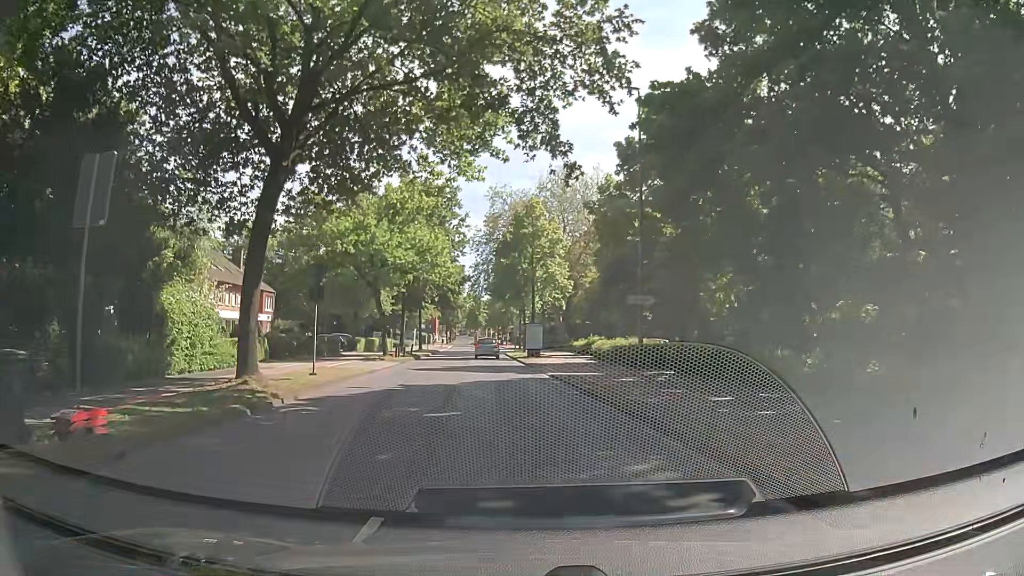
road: tertiary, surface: asphalt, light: Day
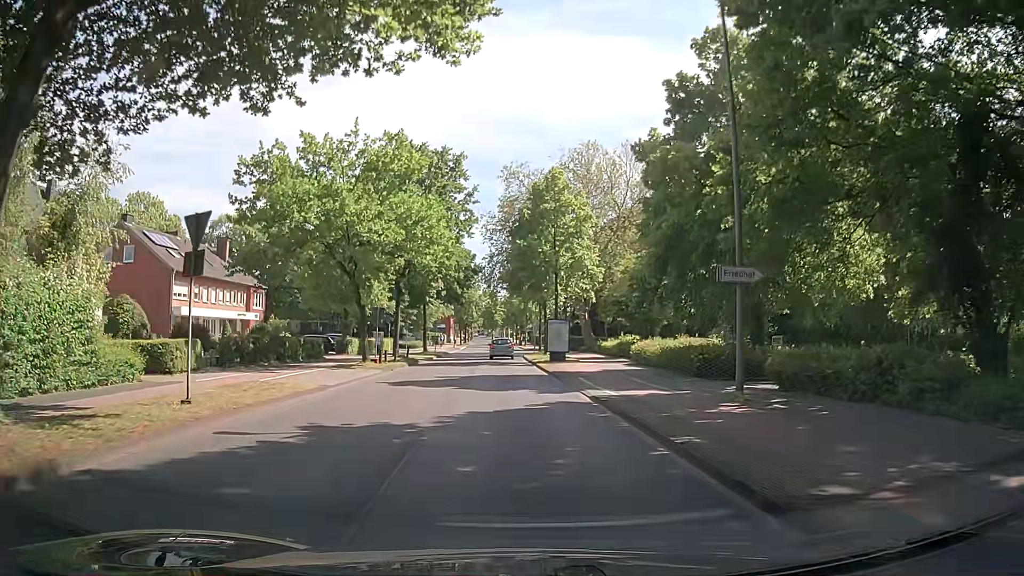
(-0.1, +9.1) m; -2°
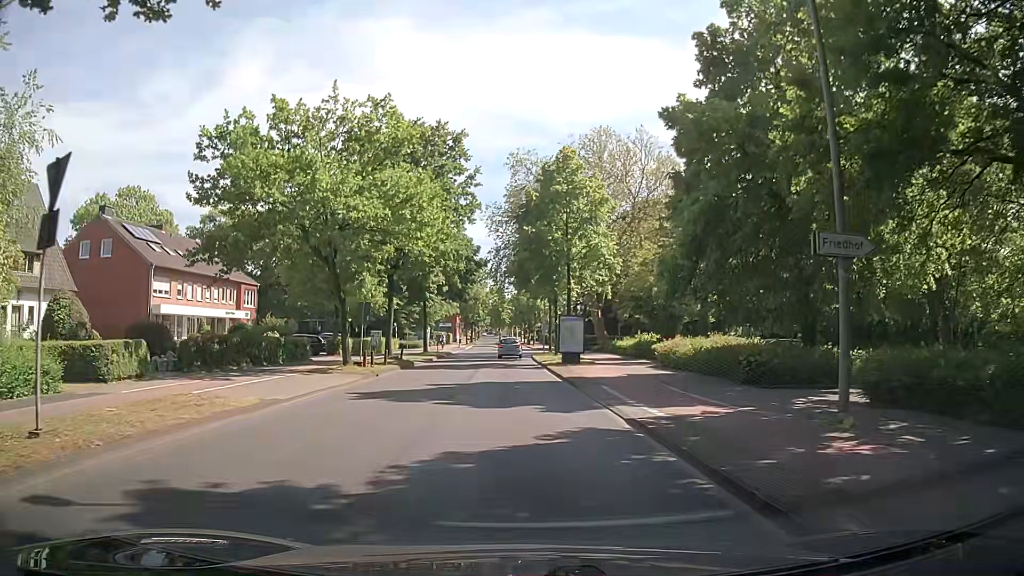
(0.0, +4.5) m; 0°
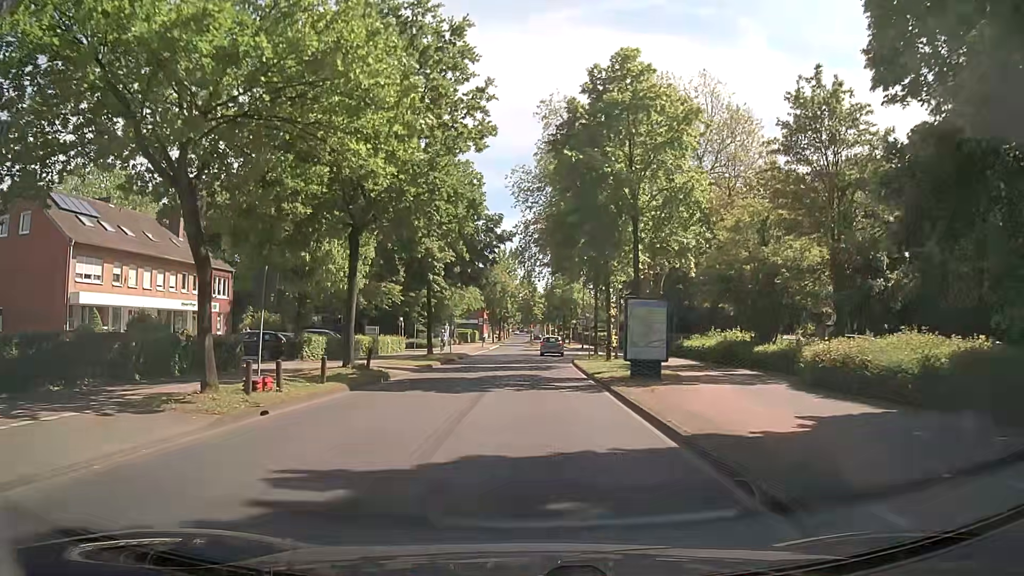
(-0.4, +13.6) m; -2°
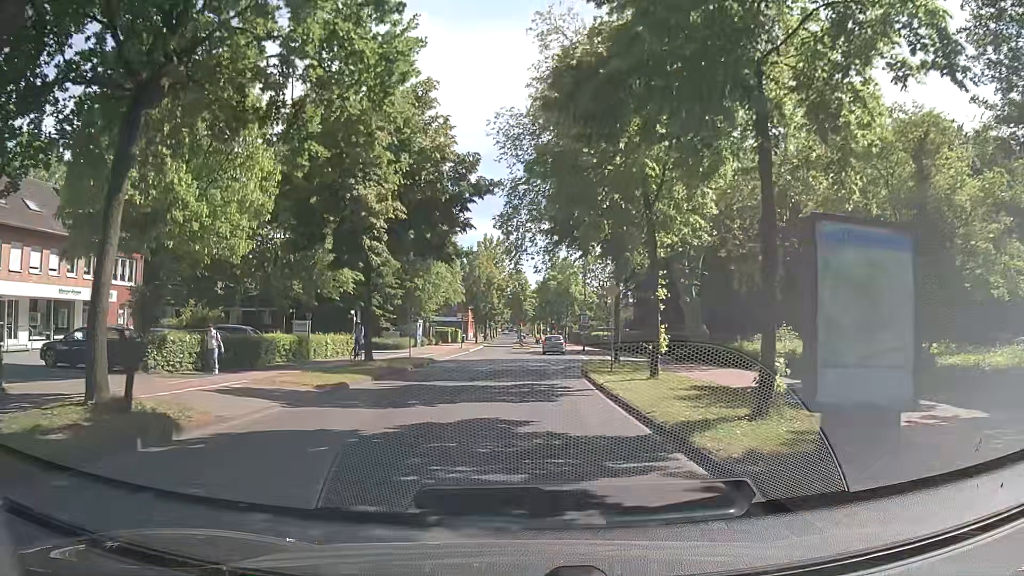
(-0.1, +13.7) m; 0°
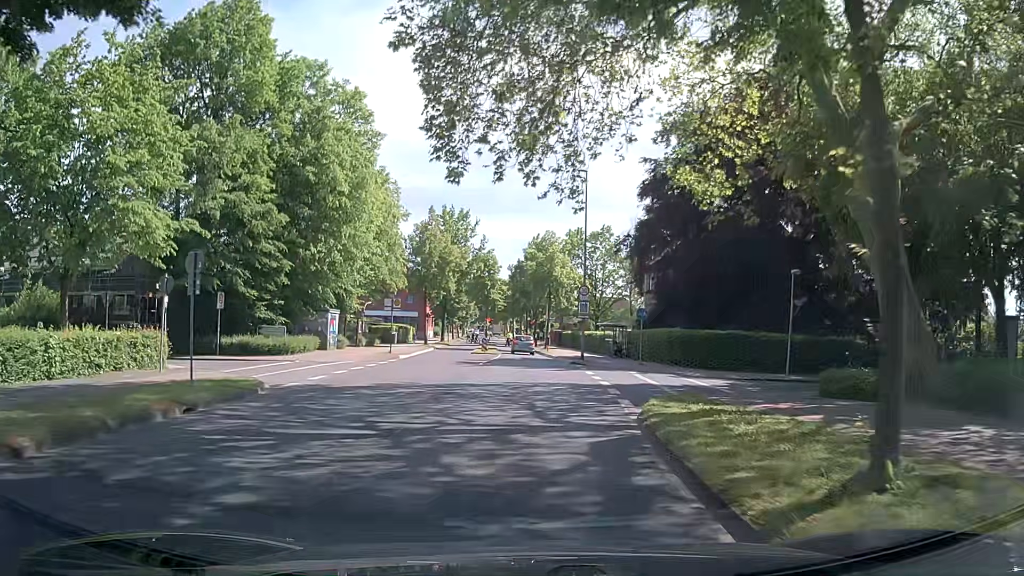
(+0.5, +22.5) m; +3°
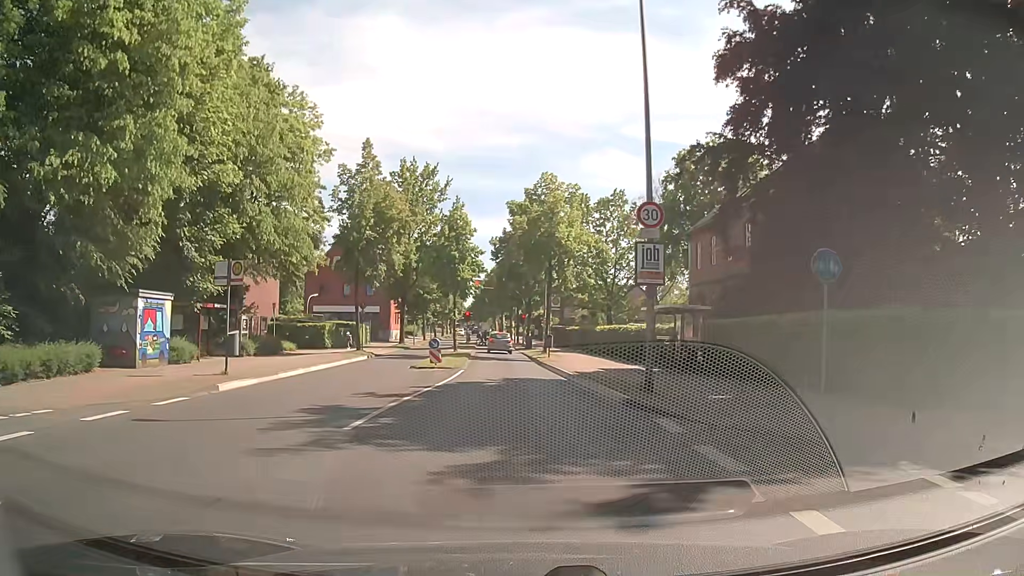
(0.0, +22.3) m; 0°
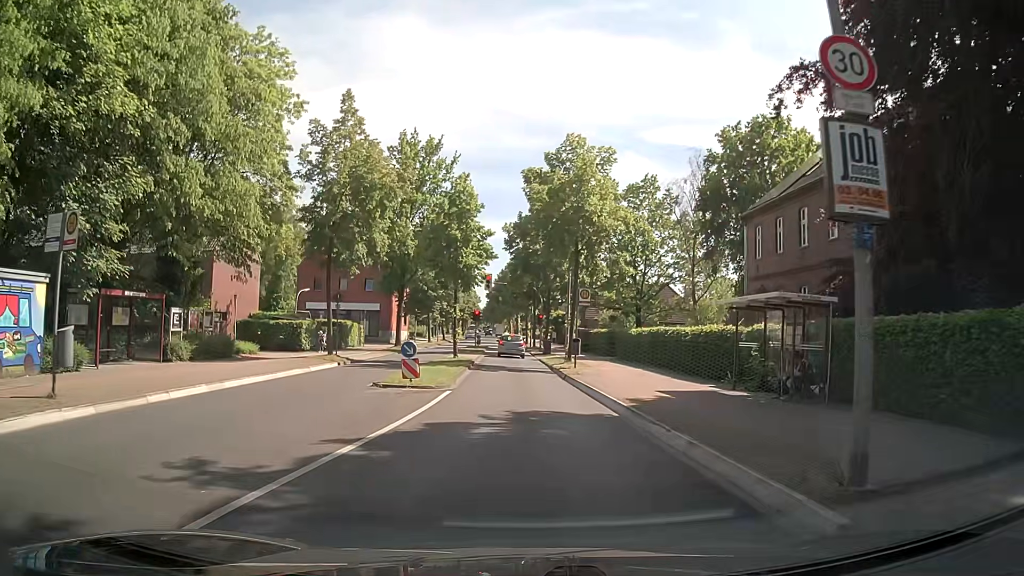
(-0.1, +8.8) m; -1°
